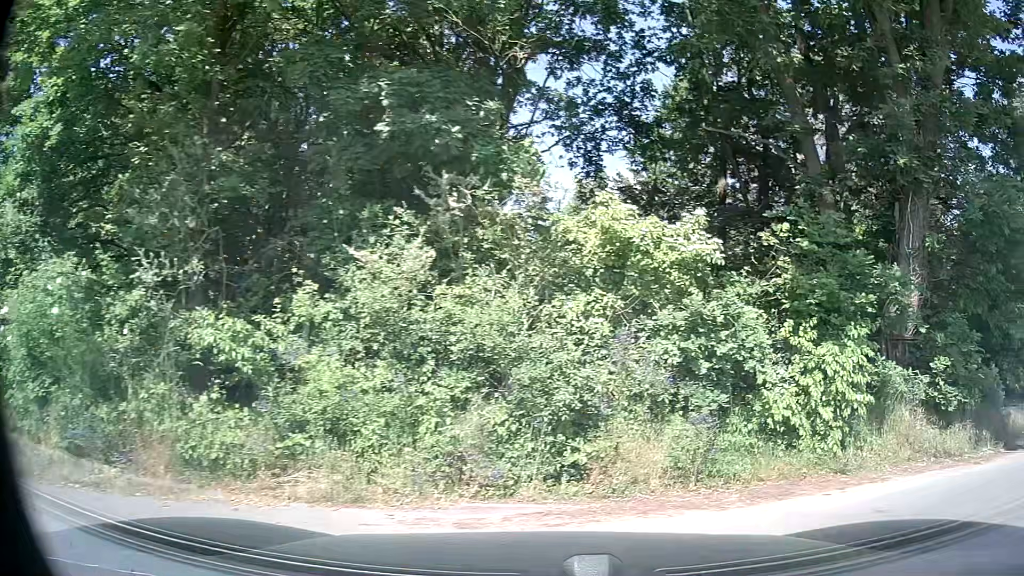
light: Day
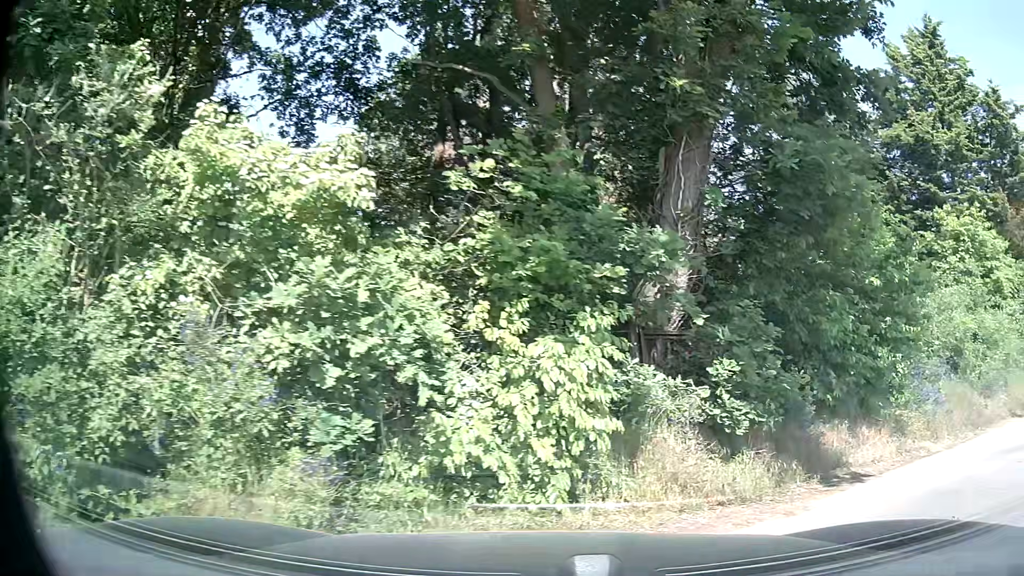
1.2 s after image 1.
(+0.5, +2.8) m; +22°
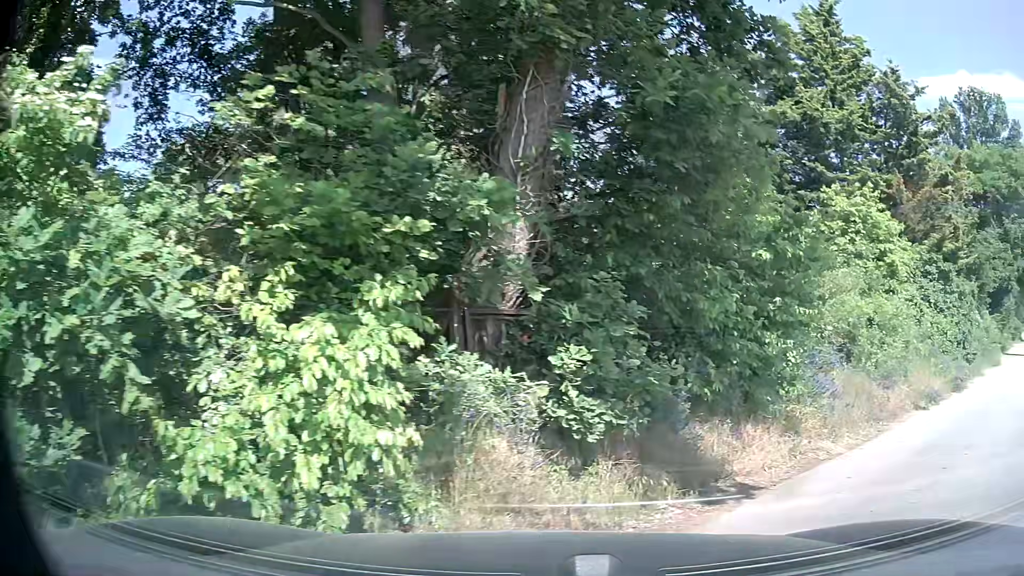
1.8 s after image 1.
(+0.1, +1.4) m; +11°
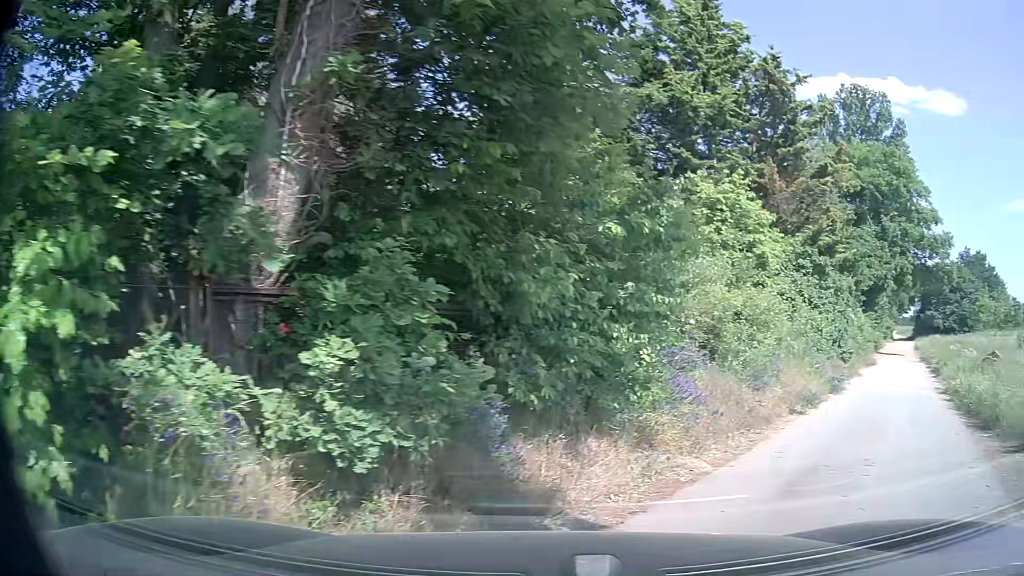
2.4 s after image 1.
(+0.1, +1.5) m; +10°
